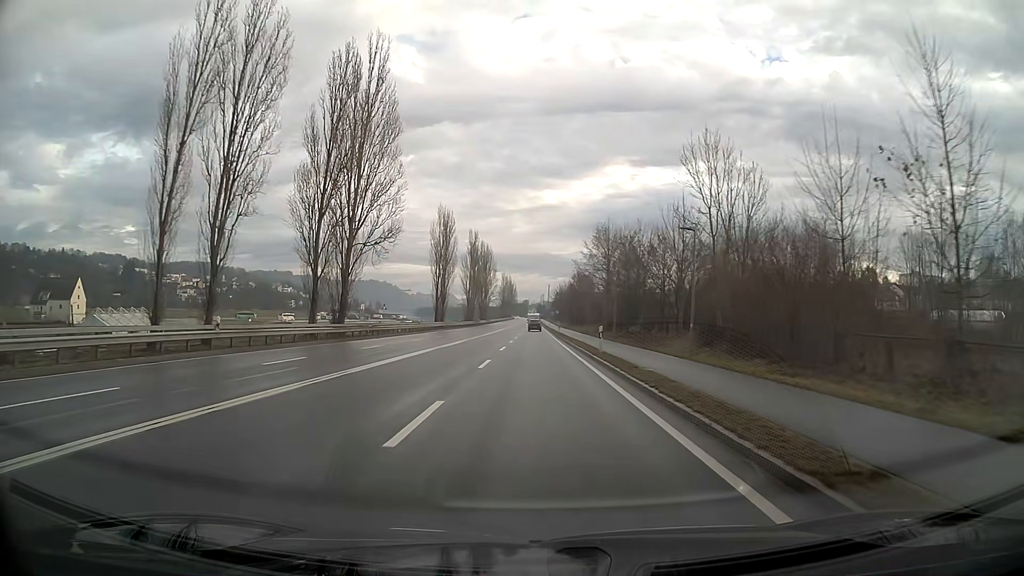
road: primary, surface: asphalt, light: Day
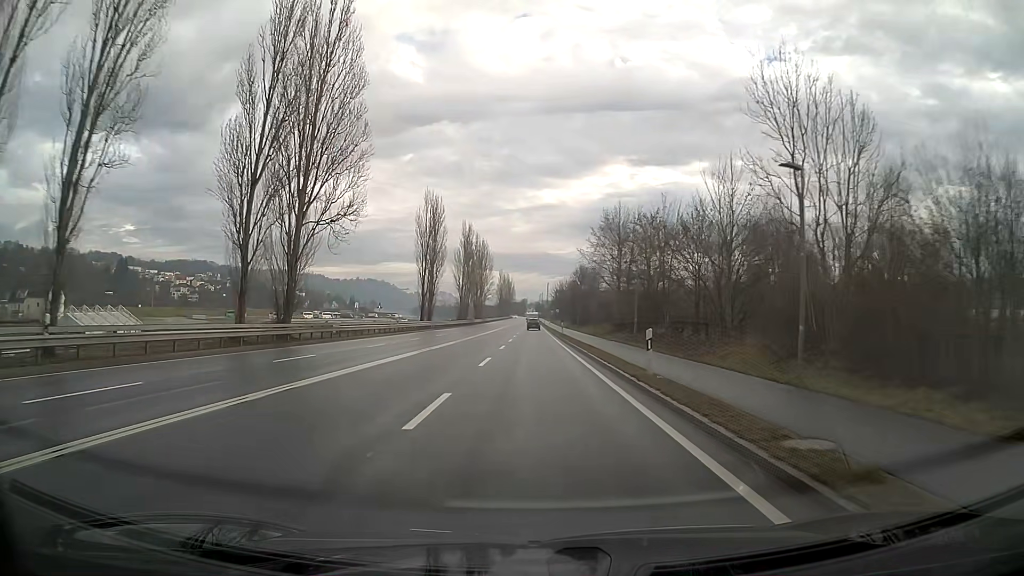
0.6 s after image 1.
(0.0, +11.0) m; 0°
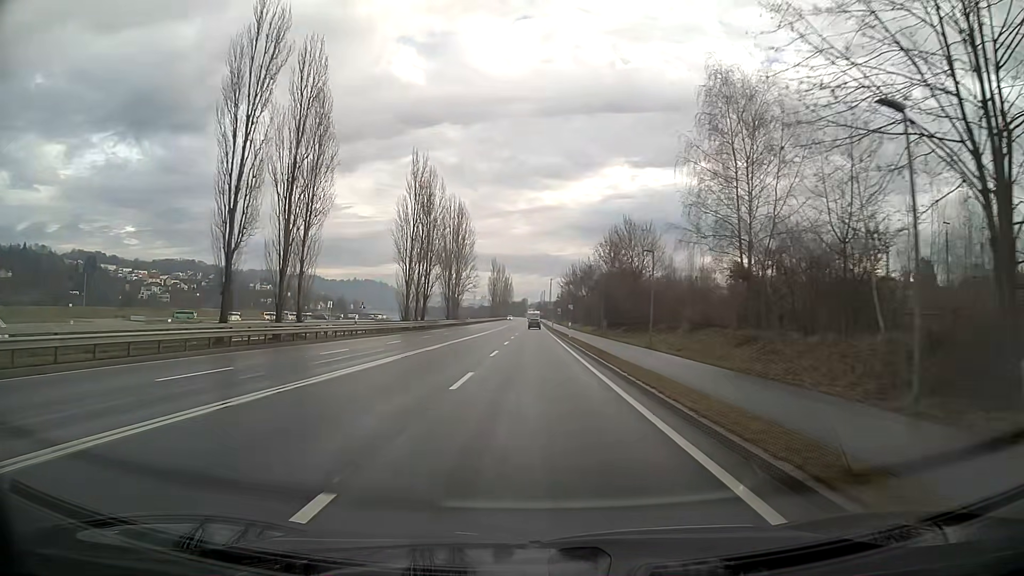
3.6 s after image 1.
(-0.1, +55.5) m; 0°
